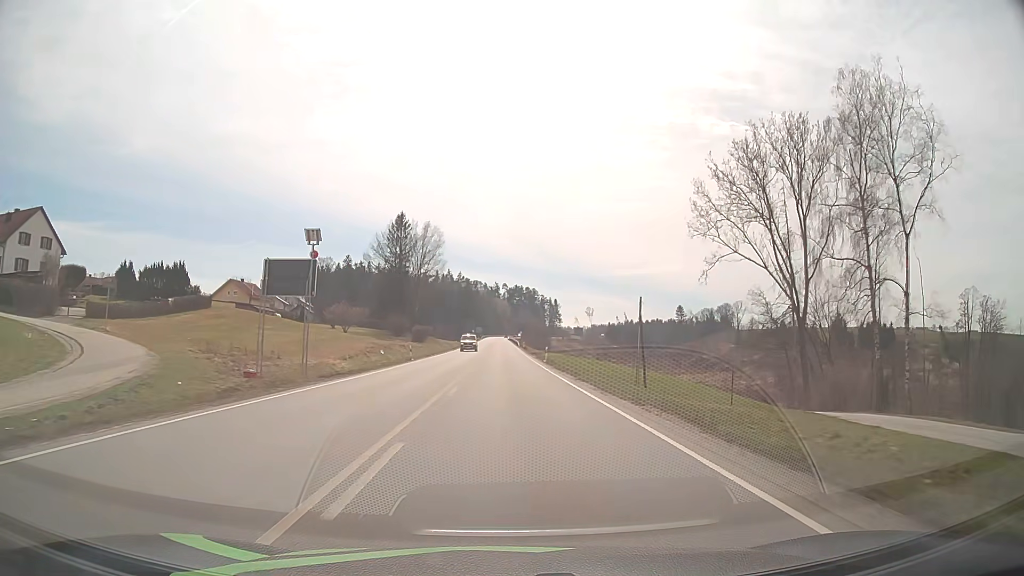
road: primary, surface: asphalt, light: Day
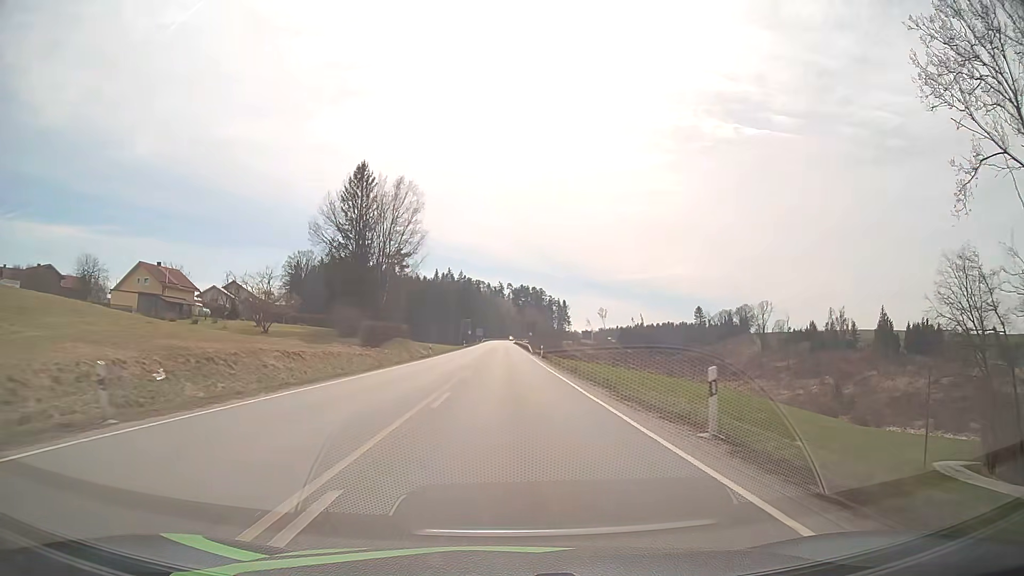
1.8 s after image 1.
(-0.2, +39.4) m; 0°
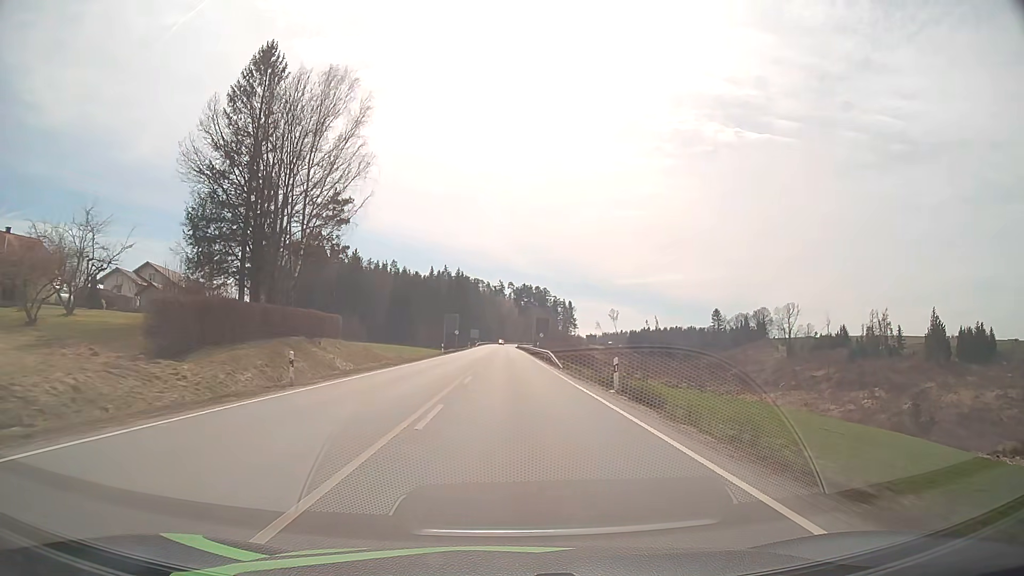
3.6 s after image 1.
(-0.1, +39.7) m; 0°
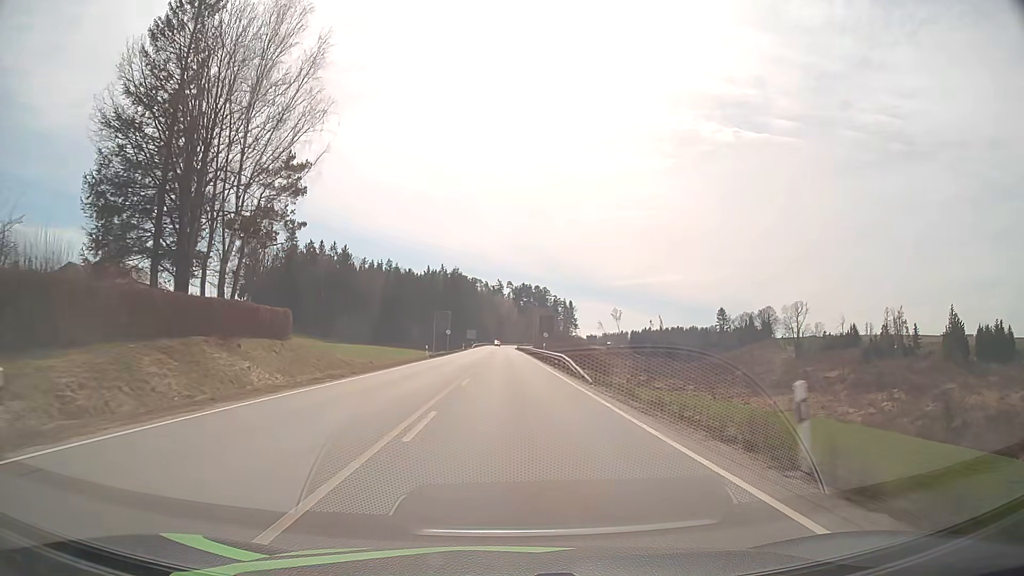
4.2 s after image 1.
(0.0, +13.3) m; 0°
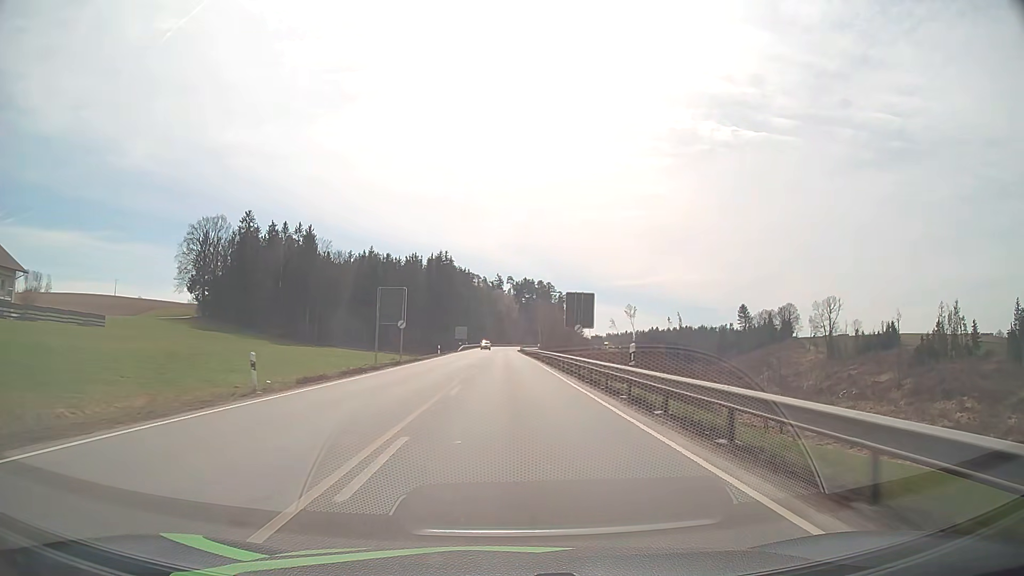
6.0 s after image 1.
(0.0, +39.8) m; 0°
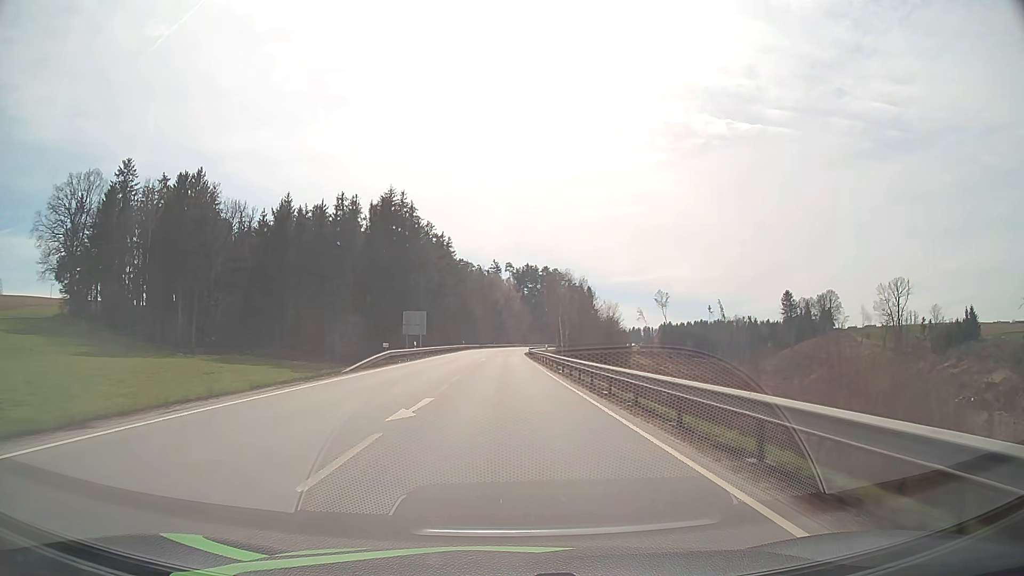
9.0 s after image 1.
(+0.2, +65.9) m; 0°
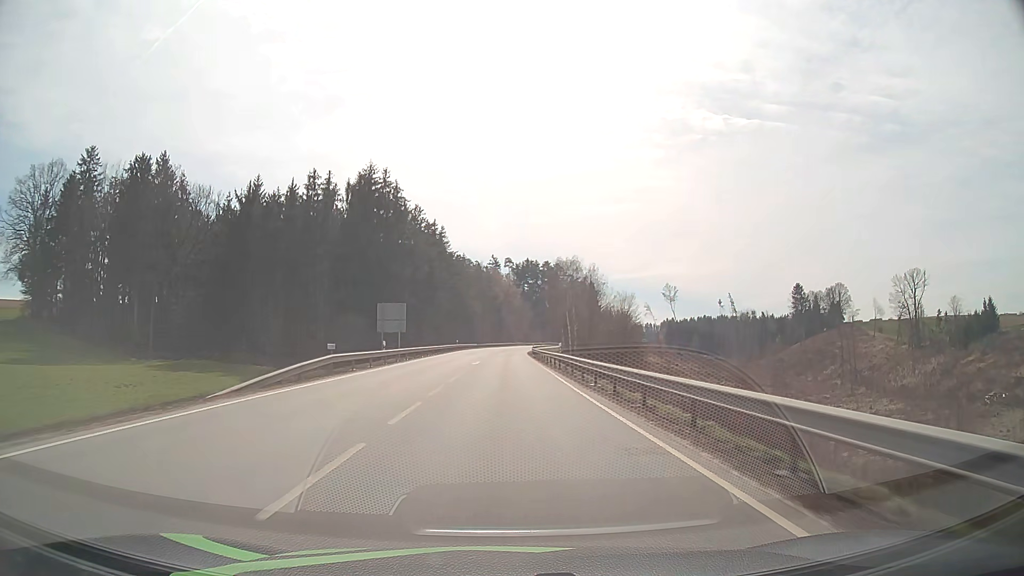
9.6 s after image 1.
(0.0, +13.1) m; 0°
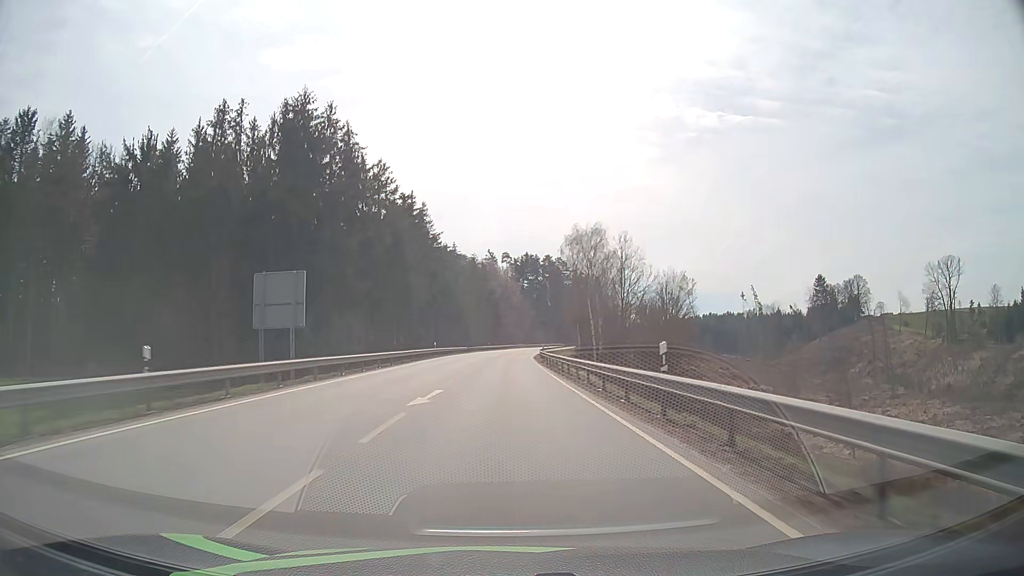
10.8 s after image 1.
(0.0, +26.2) m; 0°
(0, +10) (0, +20) (0, +30) (0, +40) (0, +50) (0, +60) (+1, +70) (+1, +80) (+2, +90) (+3, +100) m
